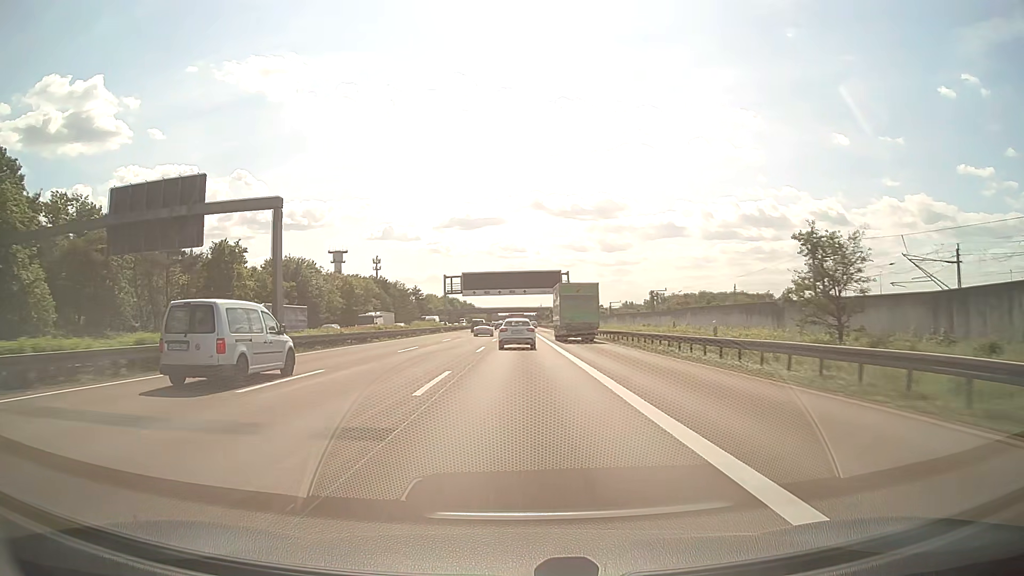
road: motorway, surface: asphalt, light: Day
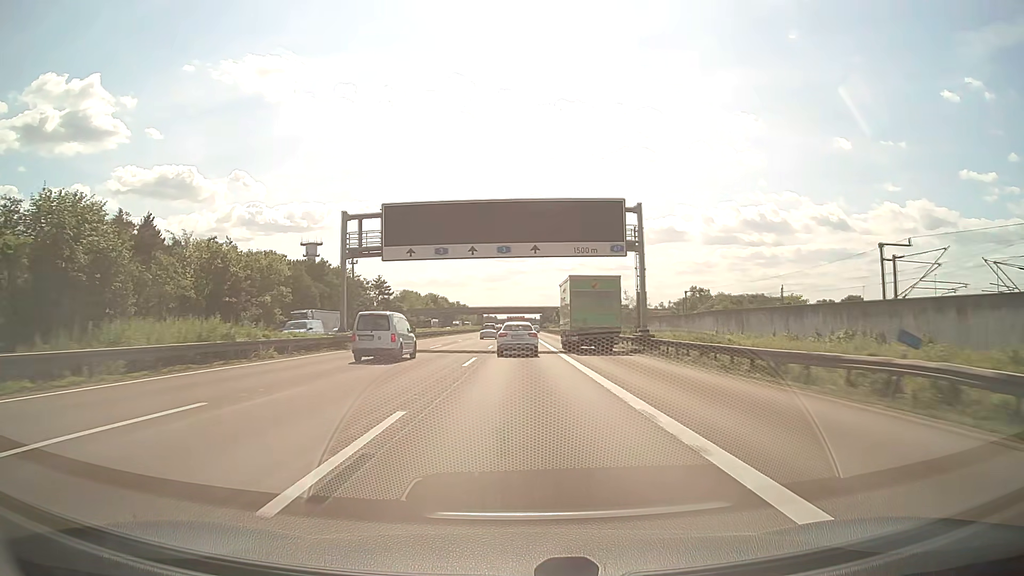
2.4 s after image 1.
(-0.1, +61.4) m; 0°
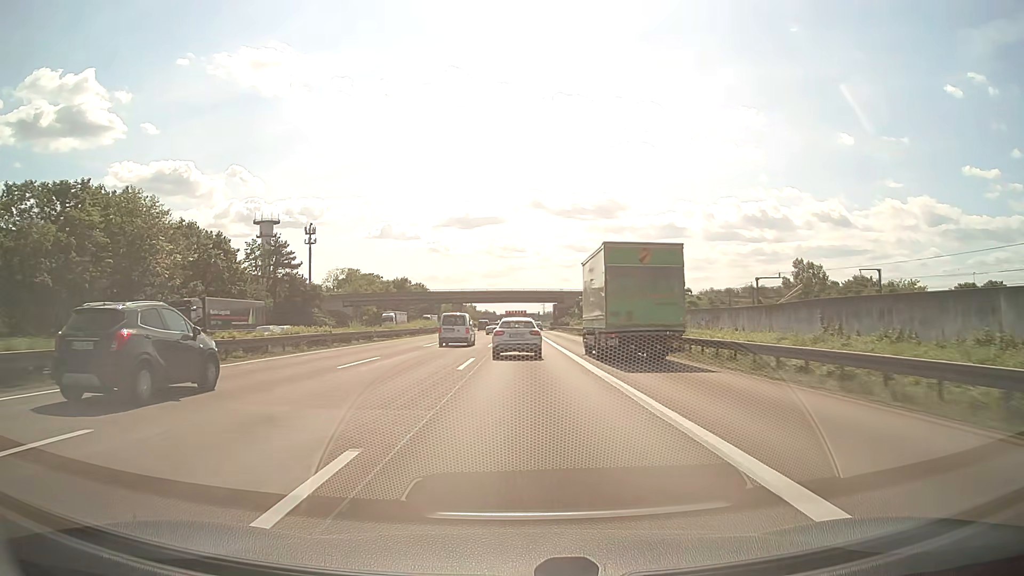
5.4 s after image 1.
(-0.1, +75.7) m; 0°
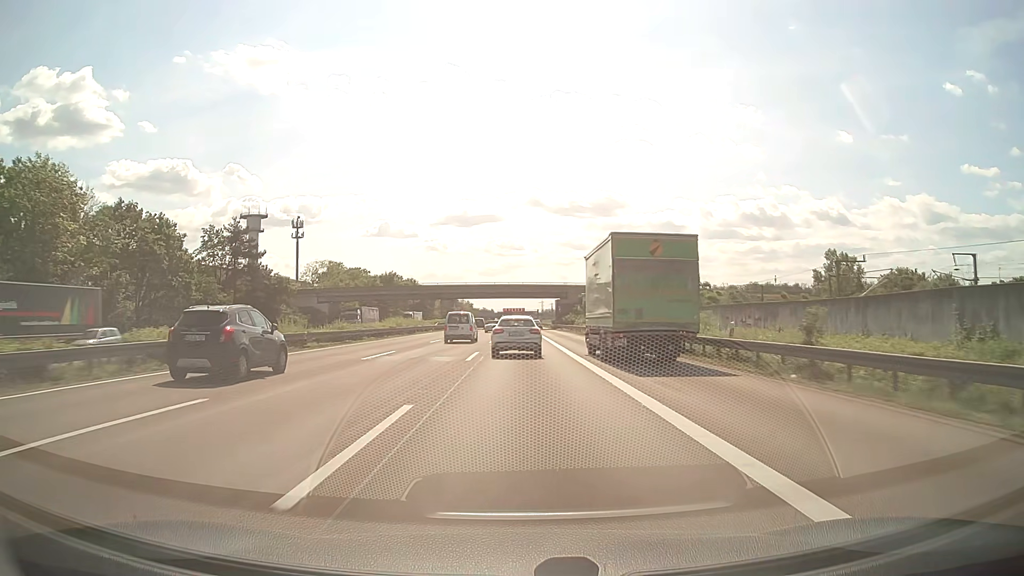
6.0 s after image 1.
(0.0, +14.3) m; 0°
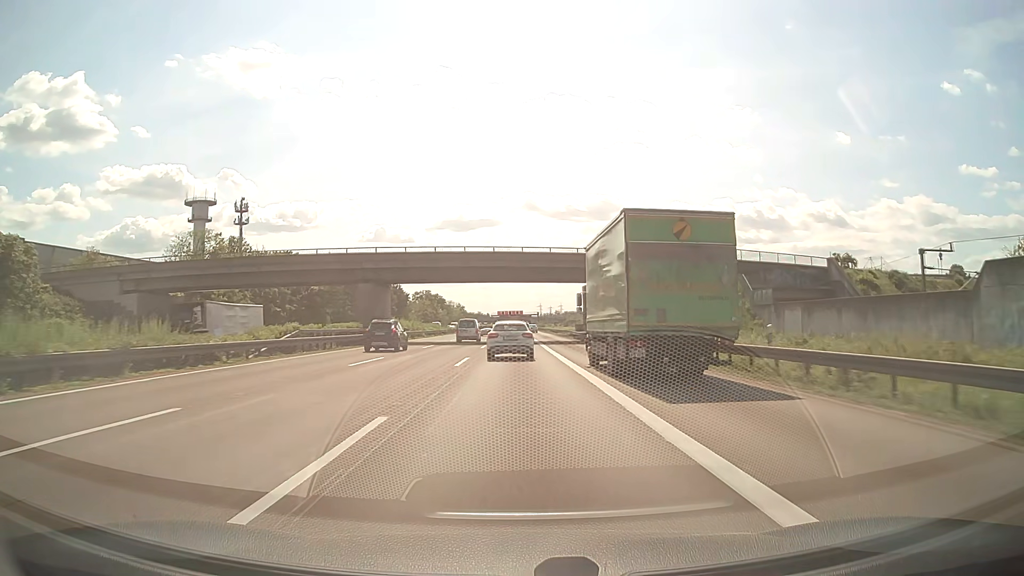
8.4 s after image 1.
(+0.3, +54.4) m; 0°
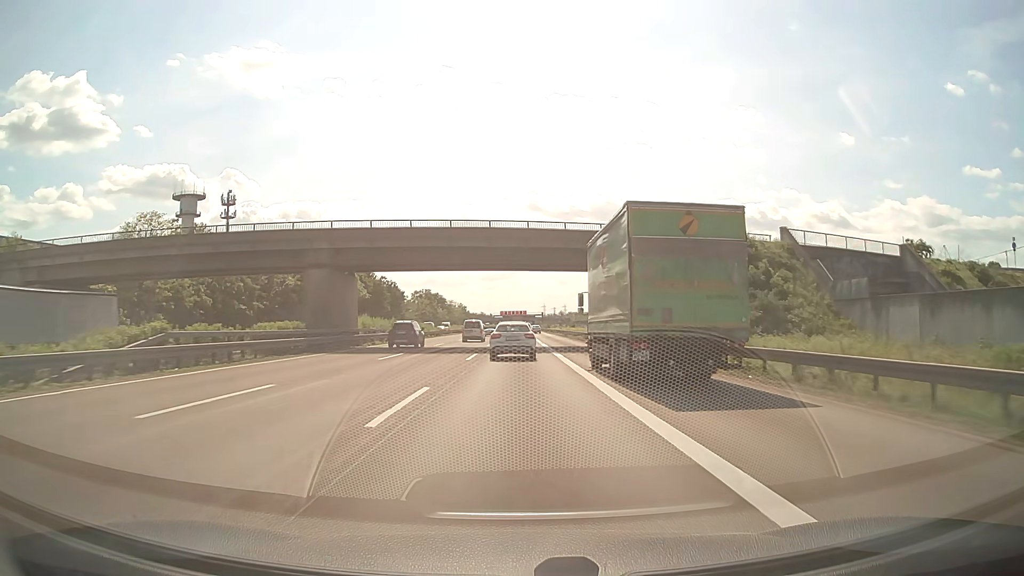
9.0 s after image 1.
(0.0, +13.4) m; 0°
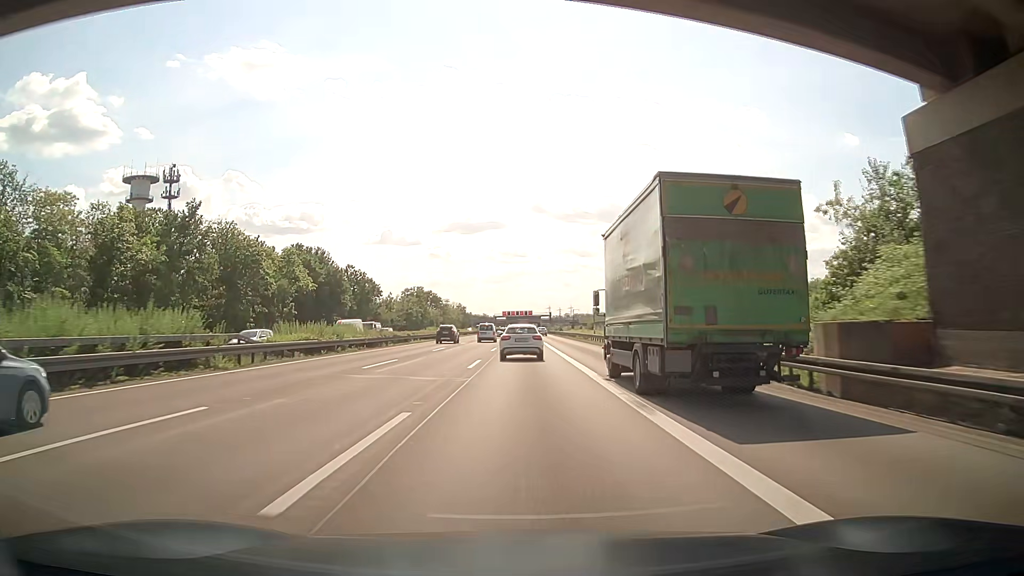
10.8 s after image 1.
(-0.3, +39.9) m; 0°
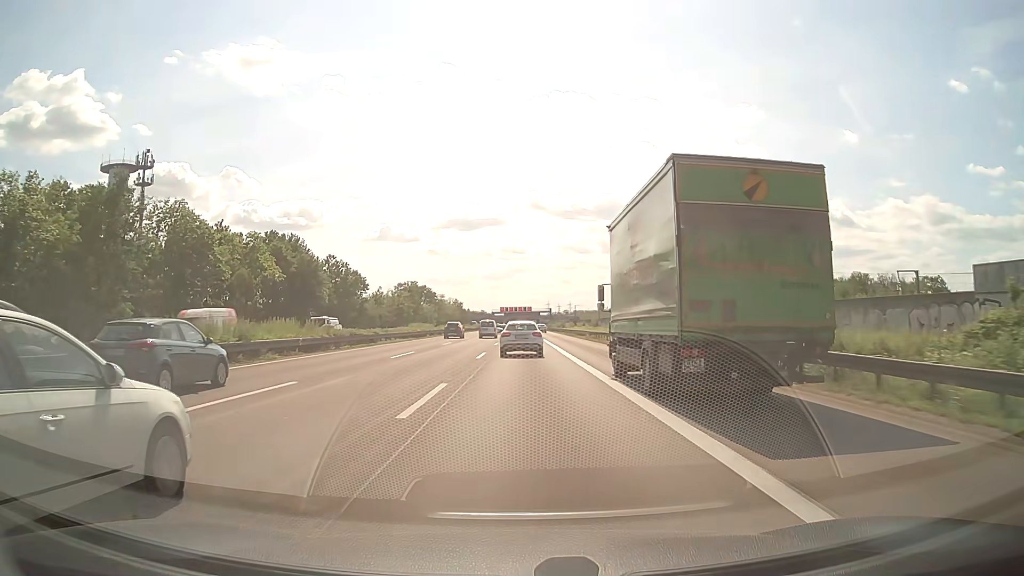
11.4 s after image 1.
(0.0, +13.3) m; 0°
(0, +10) (0, +20) (0, +30) (0, +40) (0, +50) (0, +60) (0, +70) (0, +80) (+1, +90) (+1, +100) m
